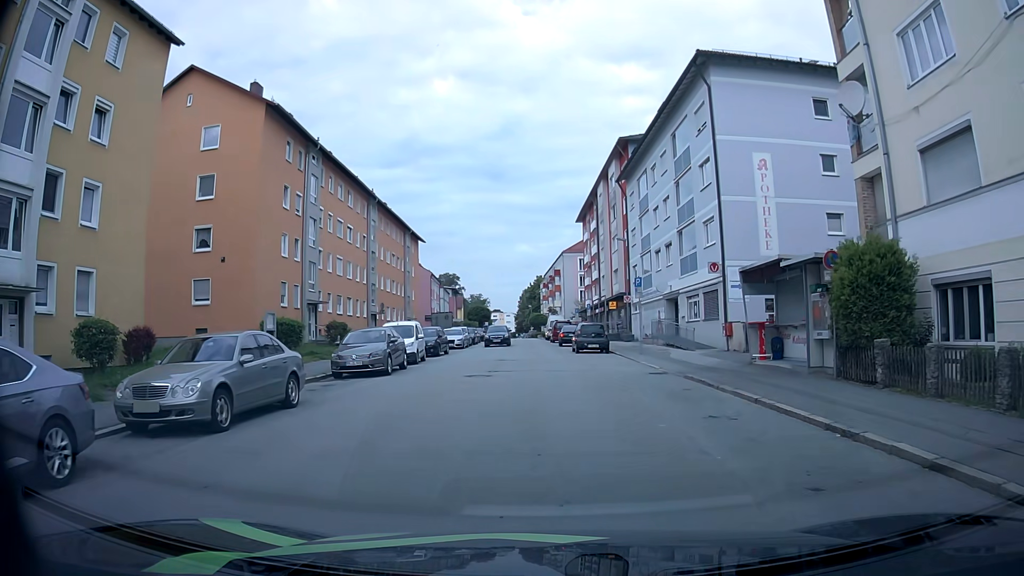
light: Day
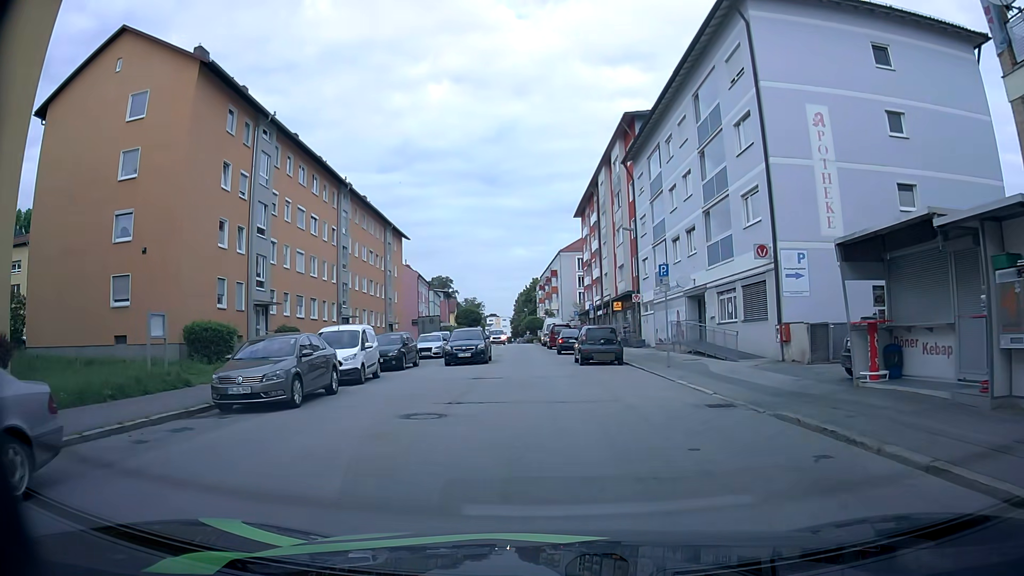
(+0.2, +7.5) m; +1°
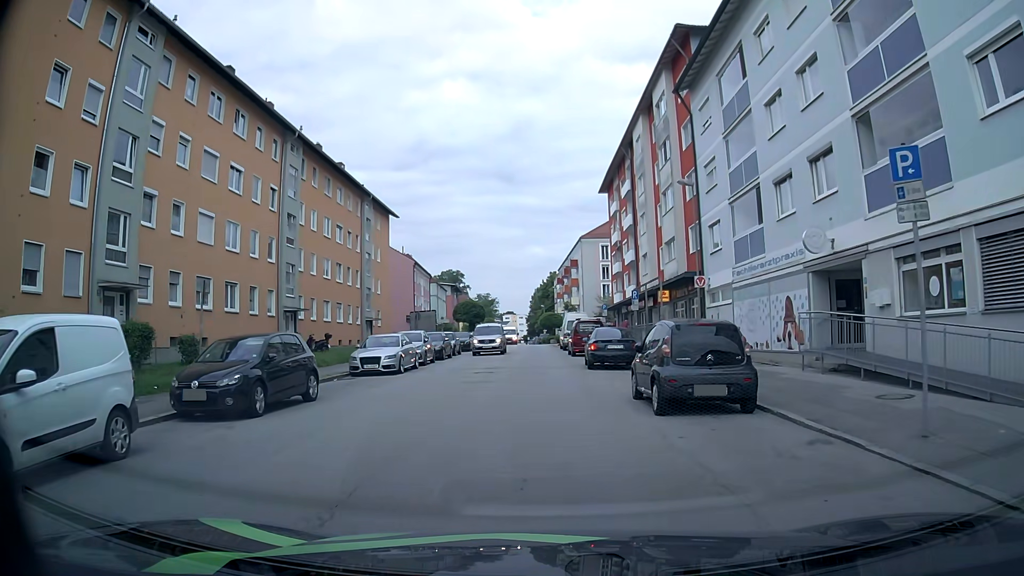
(-0.1, +14.4) m; -1°
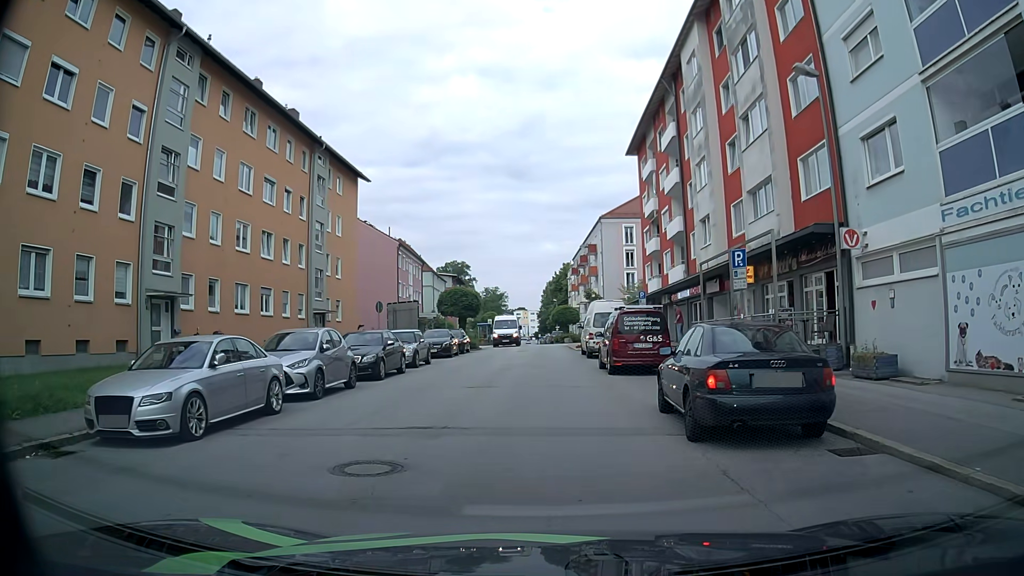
(-0.2, +14.6) m; -2°
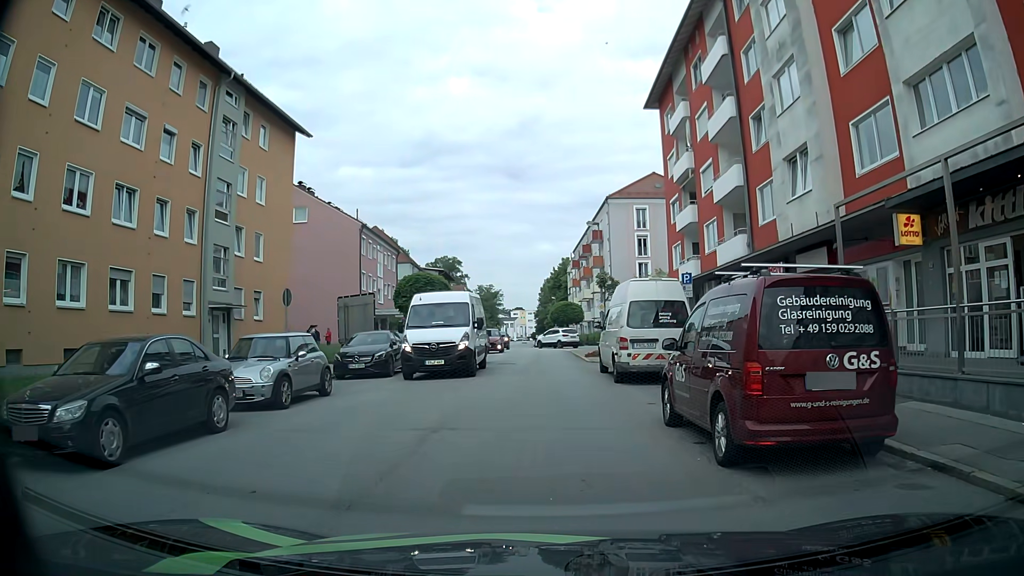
(+0.1, +12.5) m; +1°
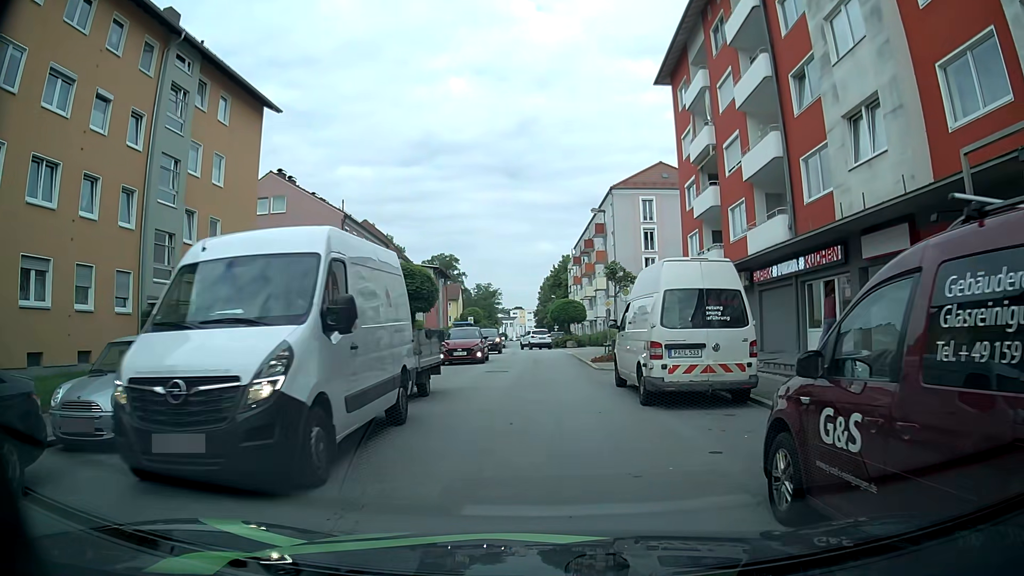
(0.0, +4.6) m; 0°
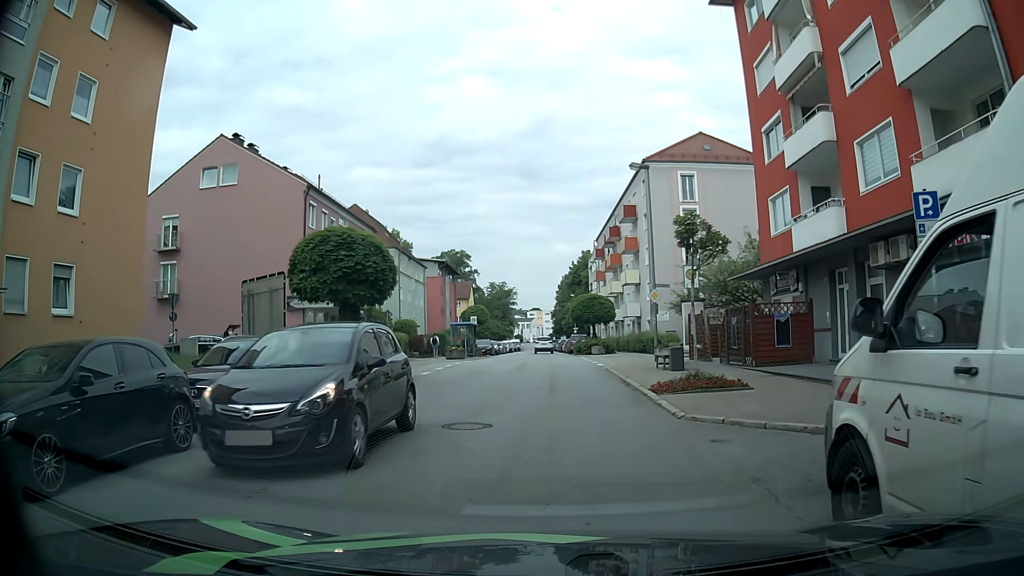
(-0.1, +11.1) m; -1°
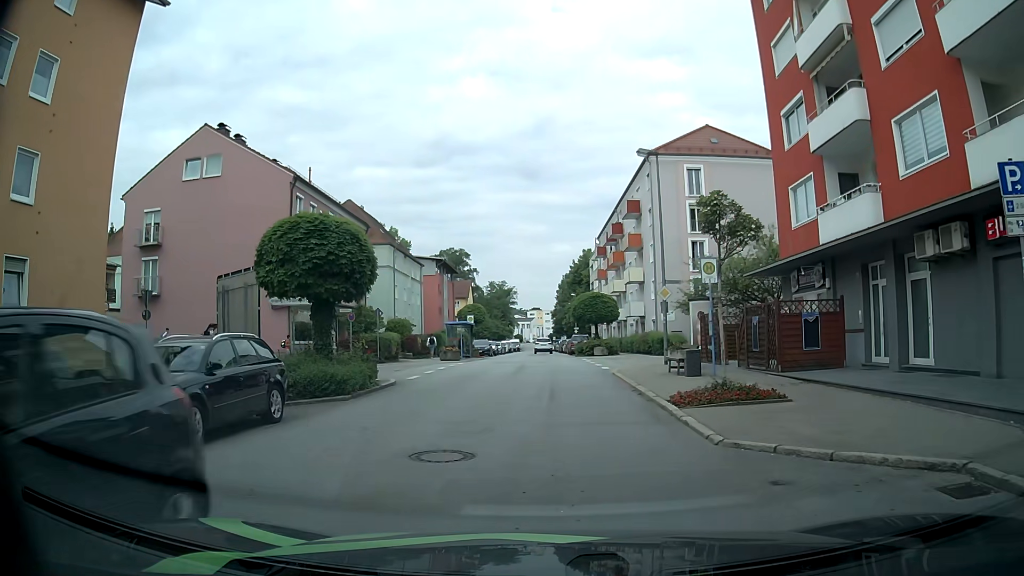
(0.0, +2.3) m; 0°
